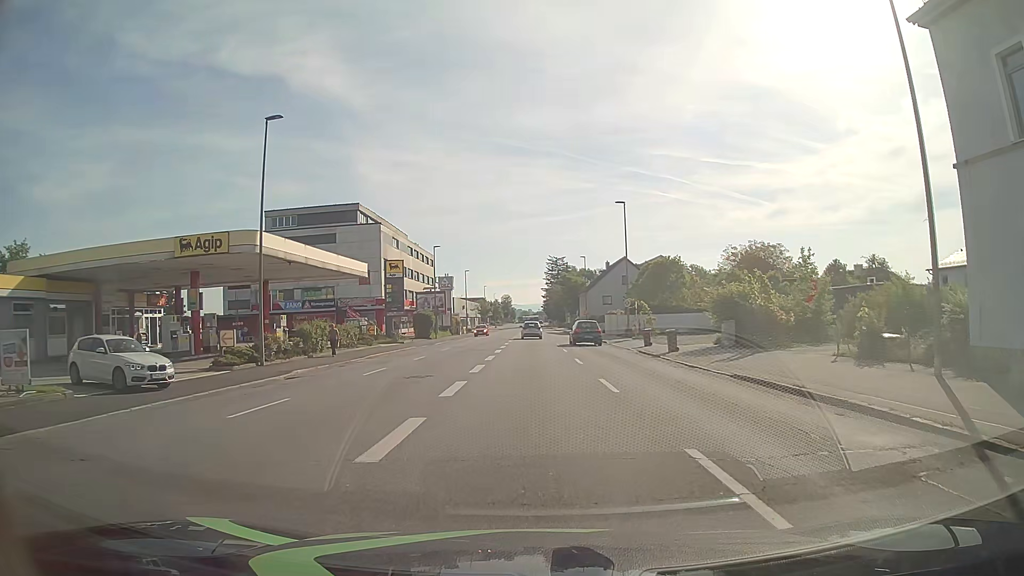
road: tertiary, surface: asphalt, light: Day
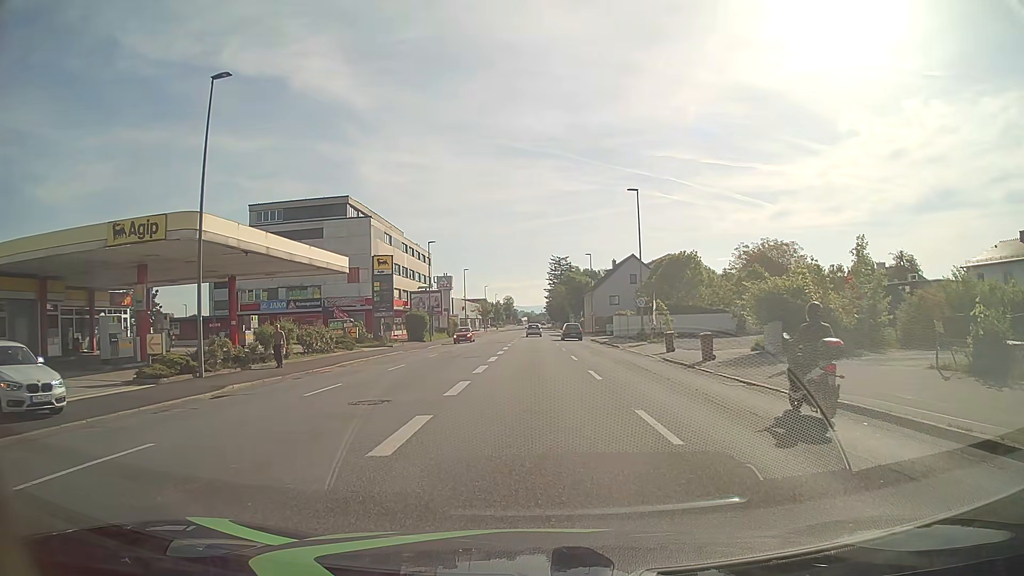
(0.0, +5.2) m; -1°
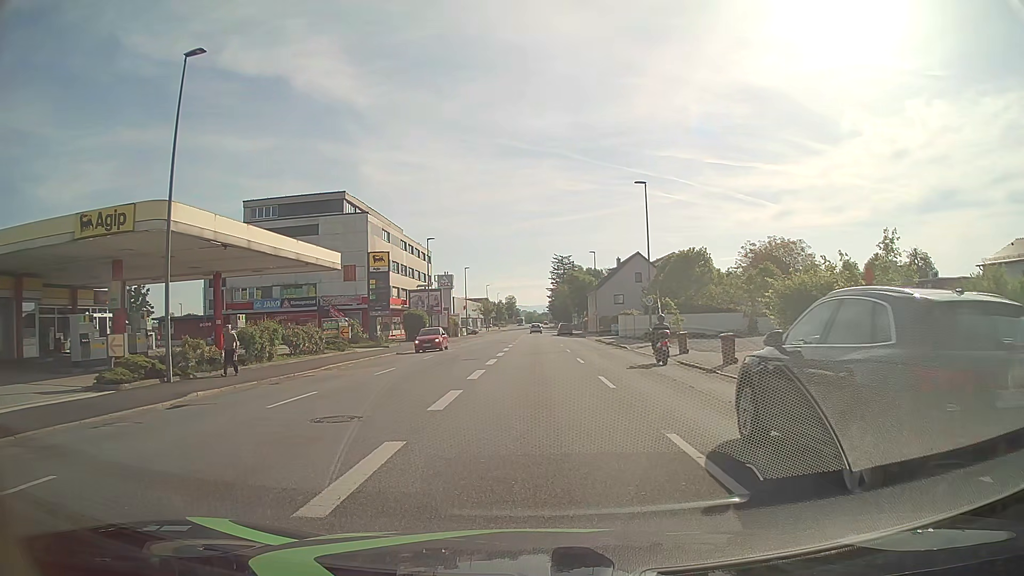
(0.0, +2.2) m; 0°
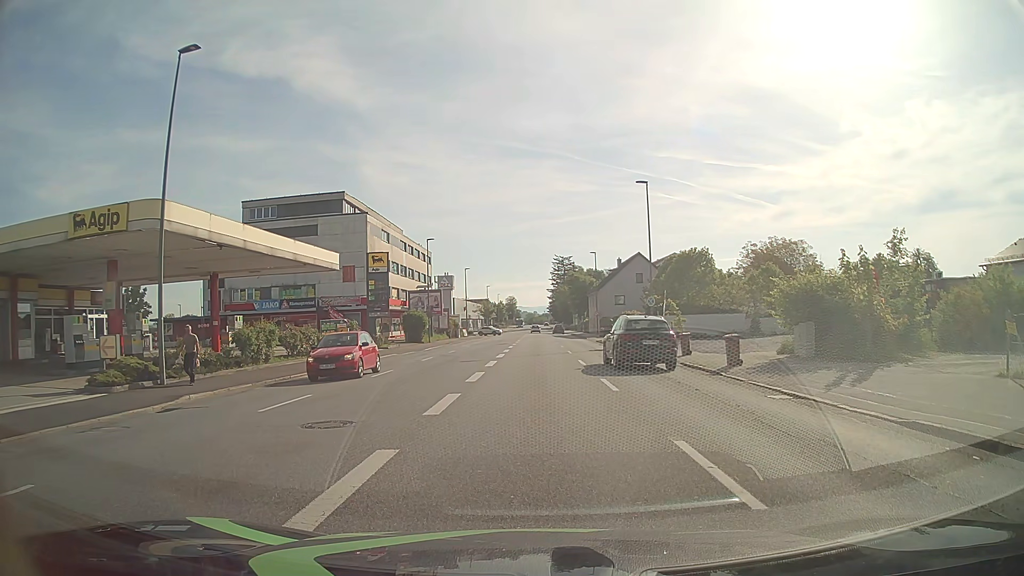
(0.0, +0.5) m; 0°
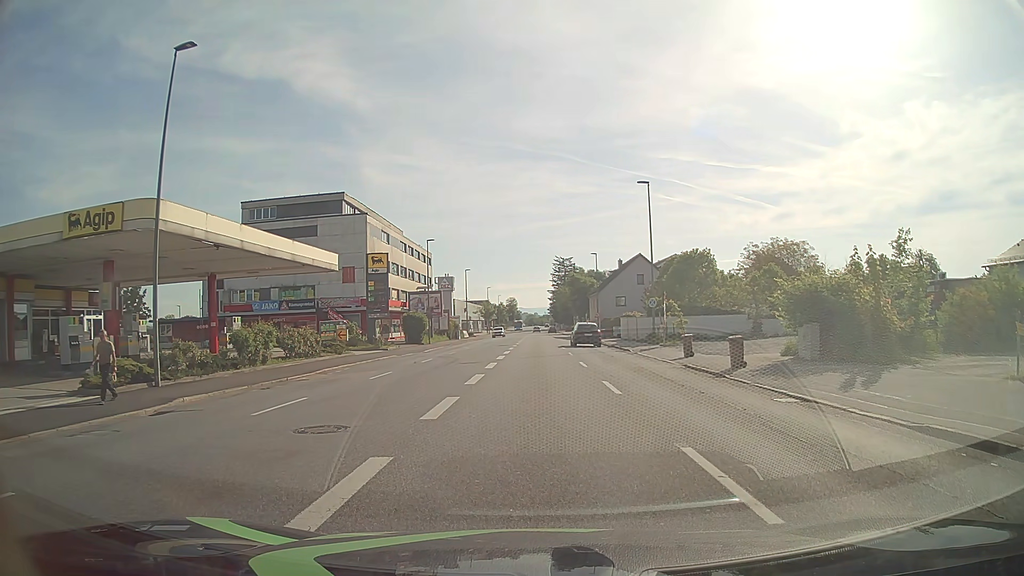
(0.0, +0.3) m; 0°
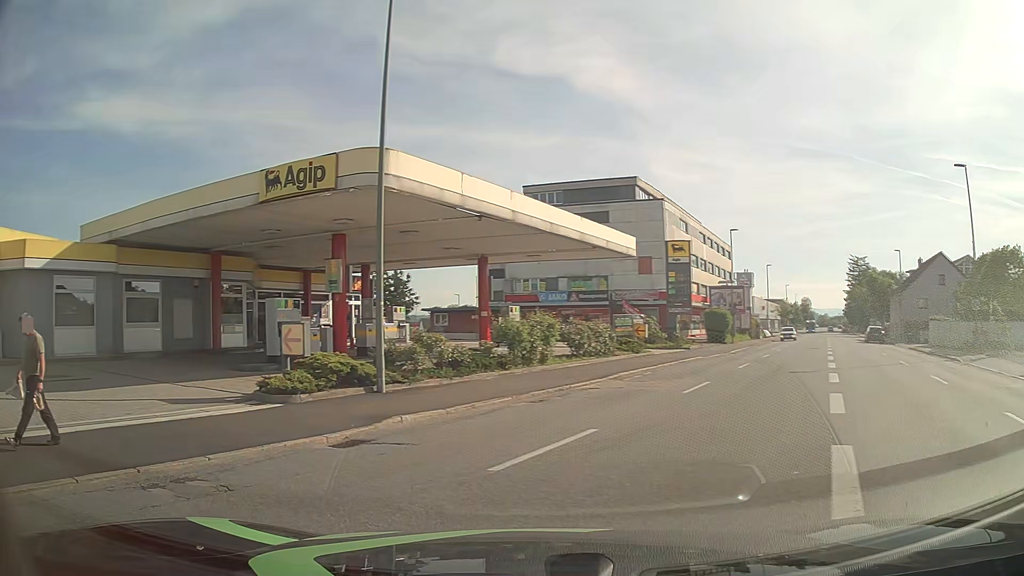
(-0.8, +5.7) m; -24°
